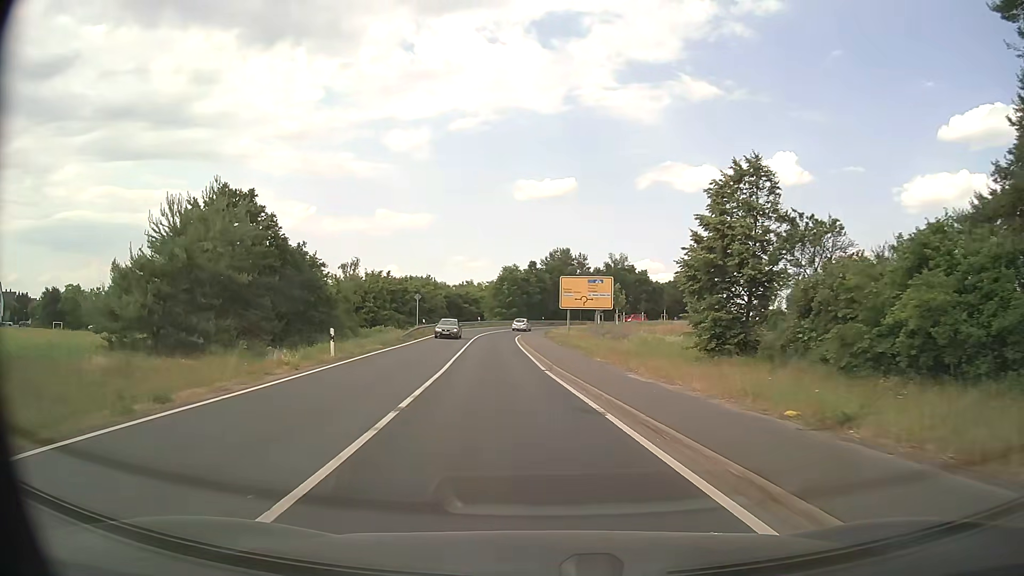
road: secondary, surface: asphalt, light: Day
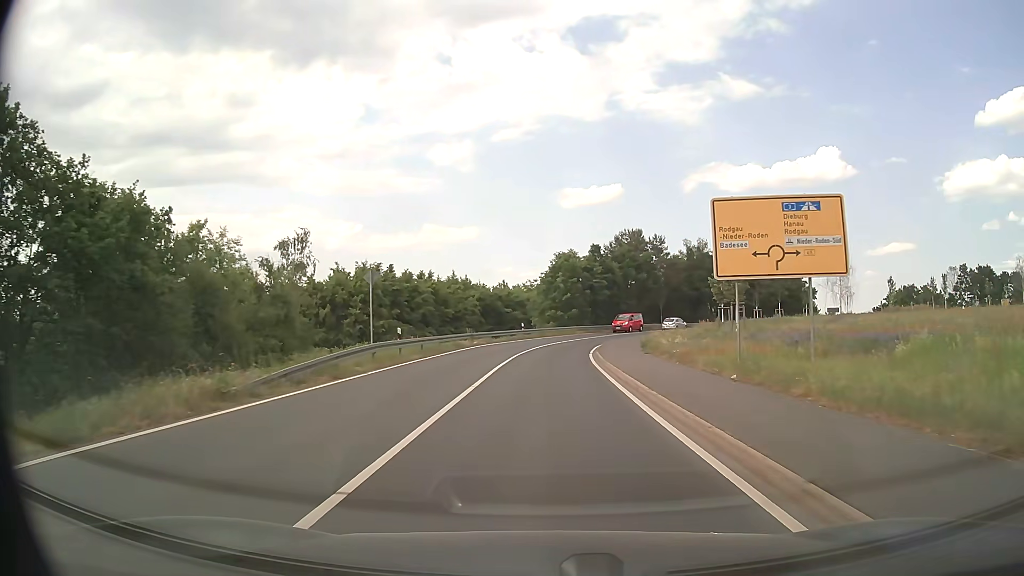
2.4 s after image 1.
(-2.2, +29.6) m; -5°
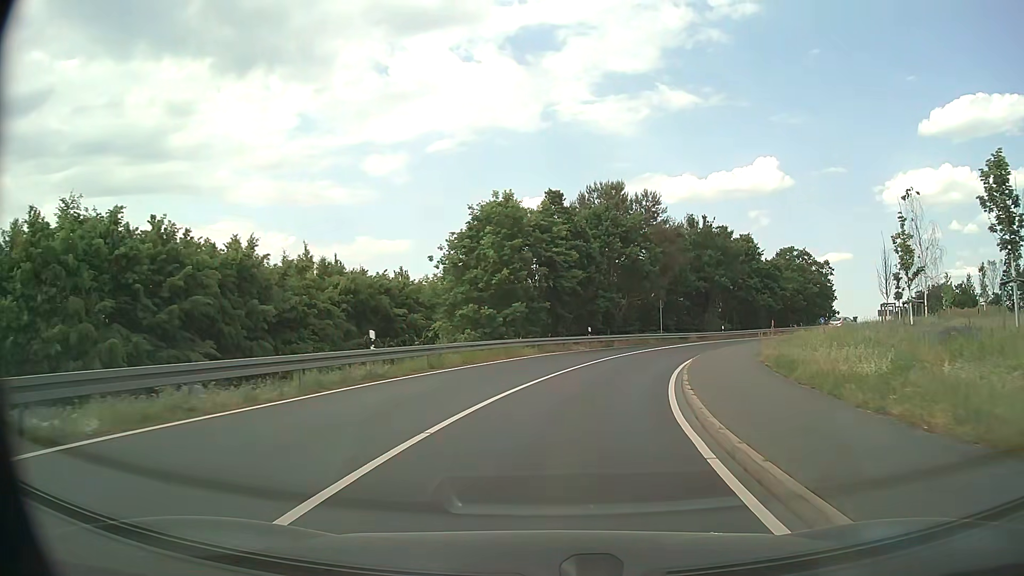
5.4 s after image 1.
(+0.9, +36.5) m; +5°
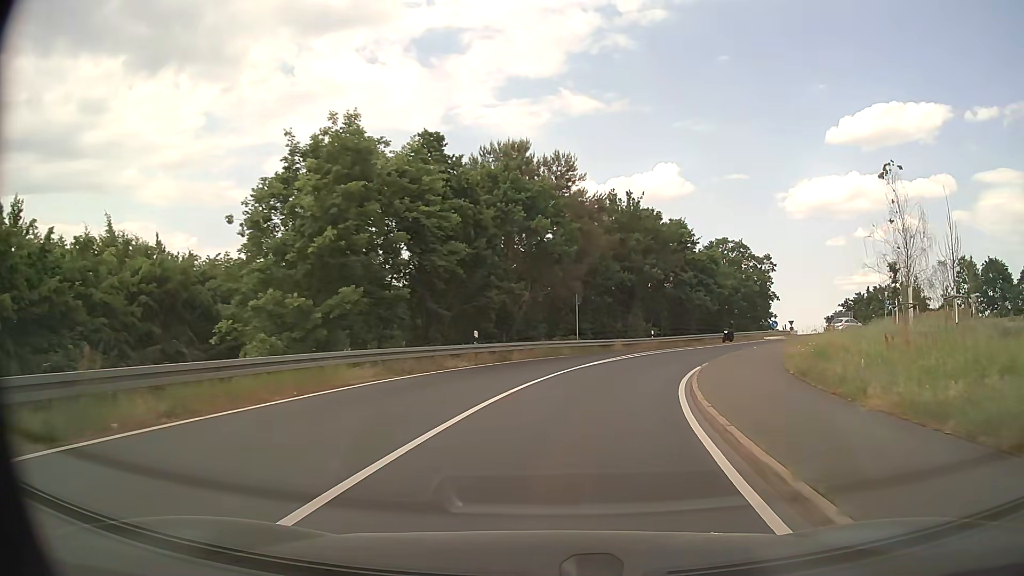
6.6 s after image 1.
(+1.0, +14.1) m; +9°
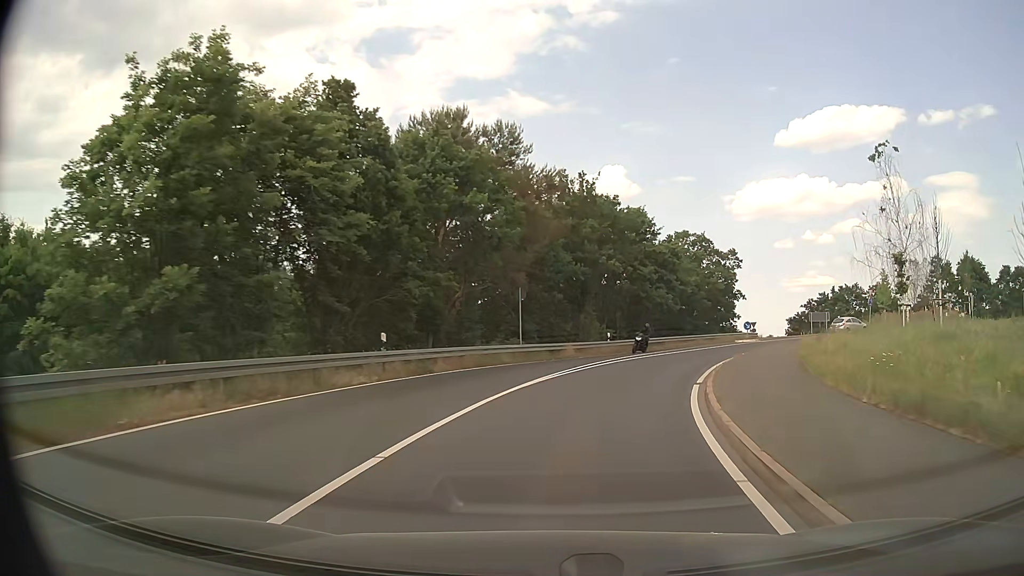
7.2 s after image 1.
(+0.3, +6.9) m; +5°
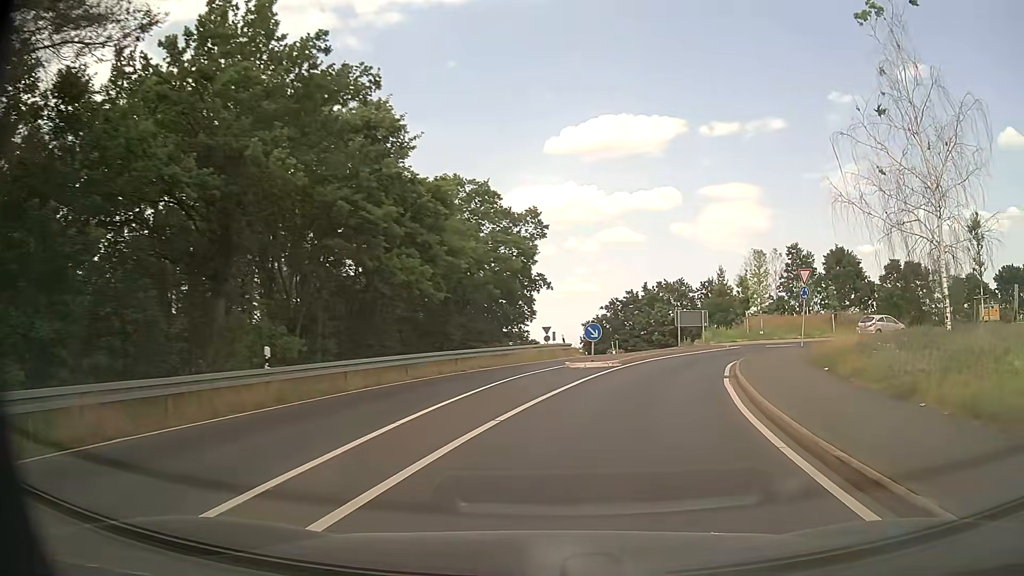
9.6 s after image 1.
(+4.3, +25.4) m; +21°
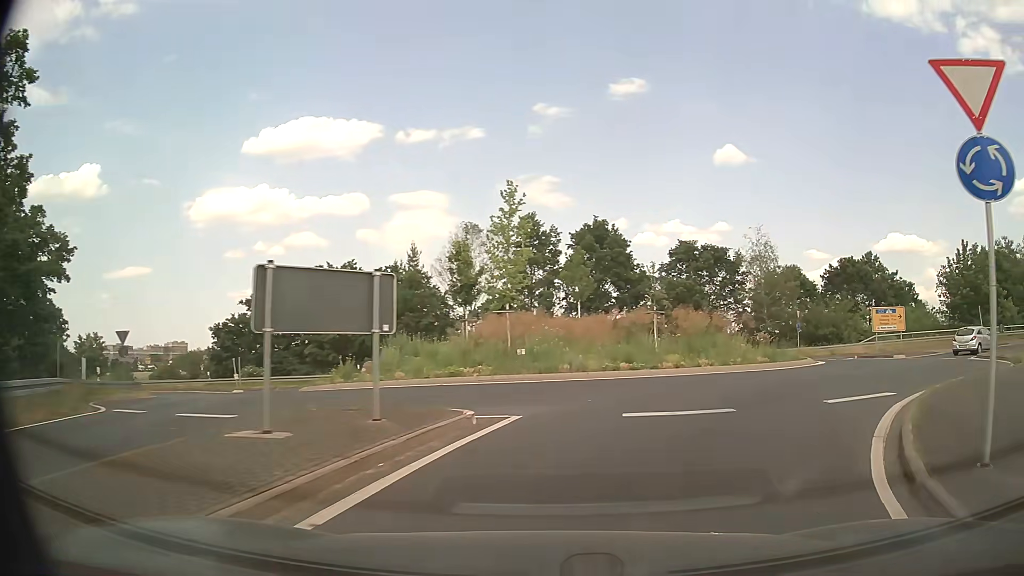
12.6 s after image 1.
(+5.3, +25.9) m; +25°
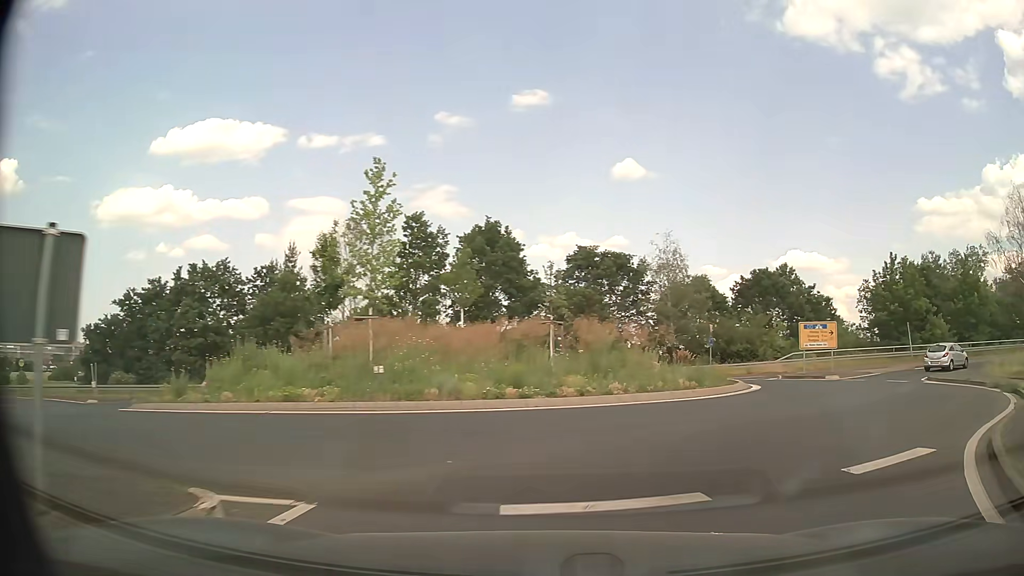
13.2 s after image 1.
(+0.4, +4.4) m; +9°
(+2, +10) (+7, +18) (+13, +26) (+21, +32) (+30, +37) (+40, +40) (+49, +42) (+59, +45) (+69, +47) (+78, +49) m
